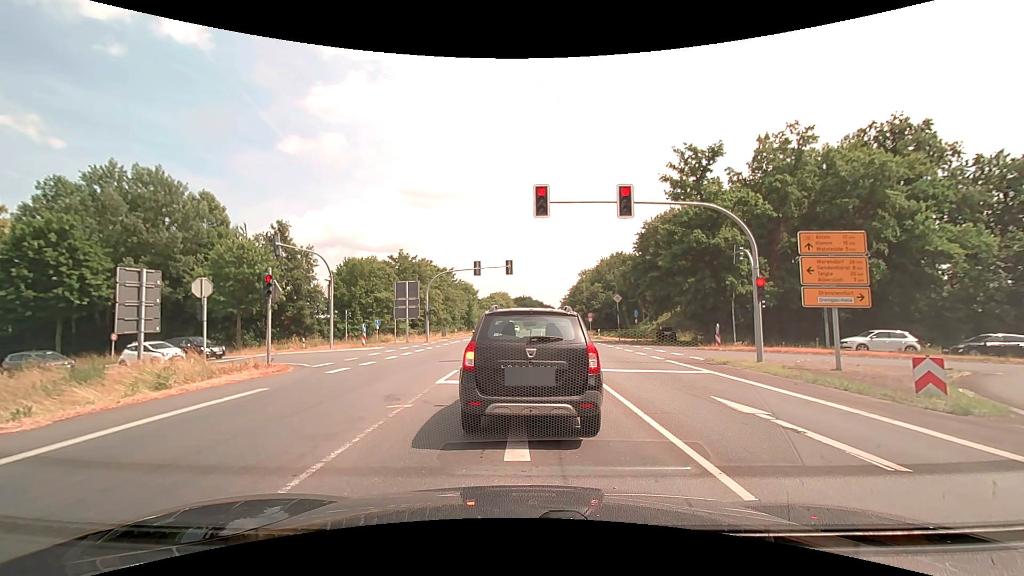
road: primary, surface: asphalt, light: Day
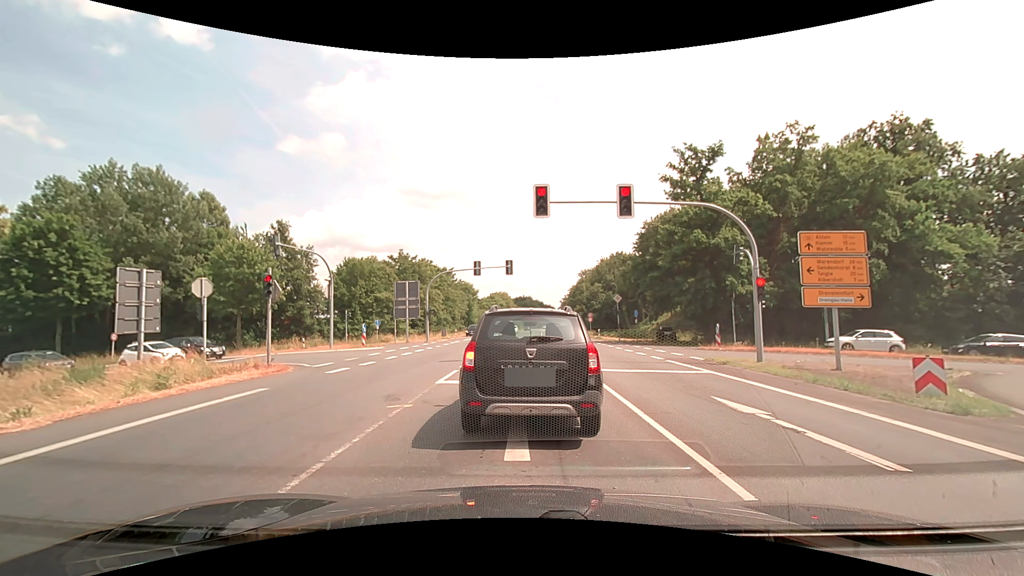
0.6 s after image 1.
(0.0, 0.0) m; 0°
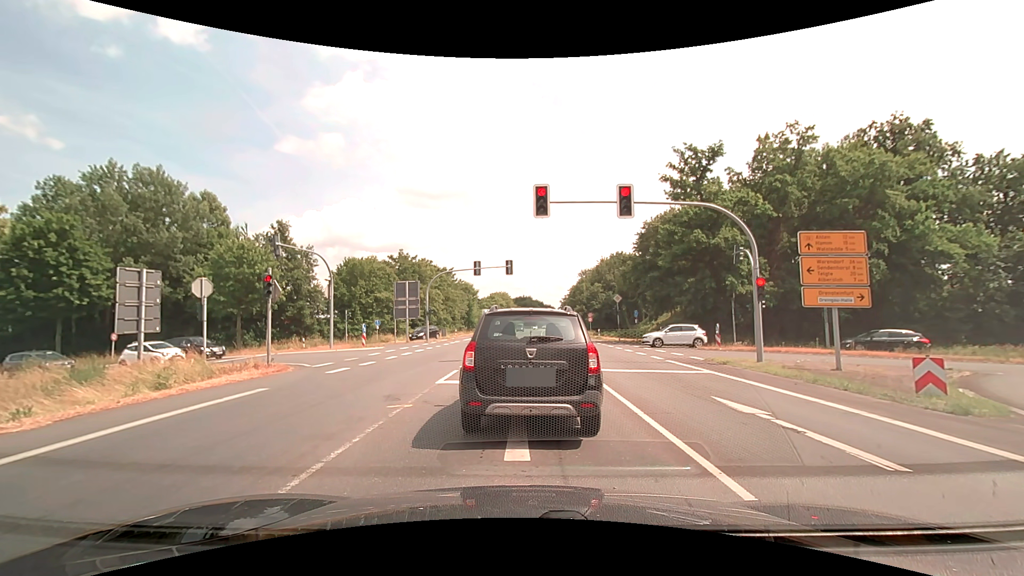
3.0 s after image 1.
(0.0, 0.0) m; 0°
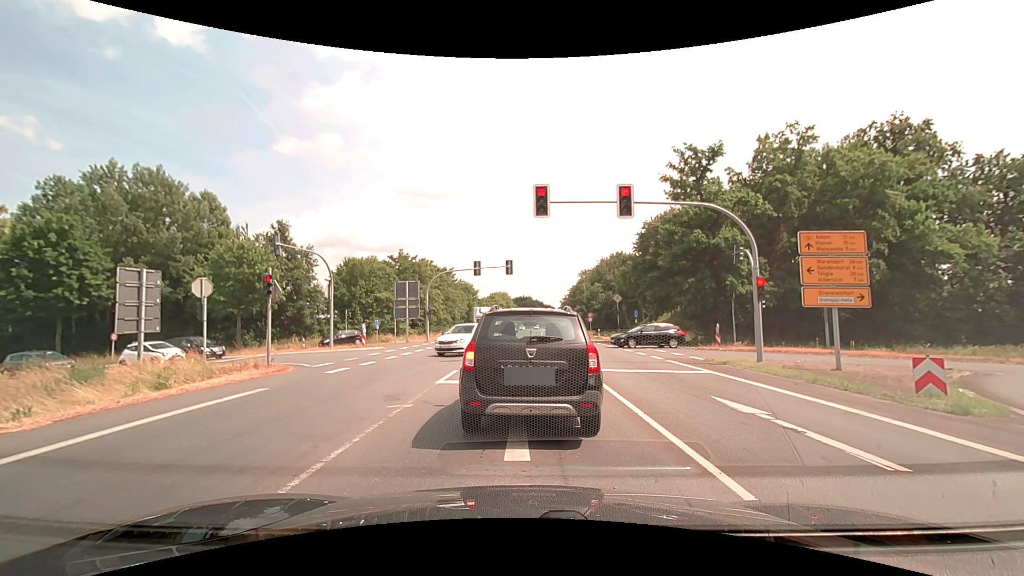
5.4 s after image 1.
(0.0, 0.0) m; 0°
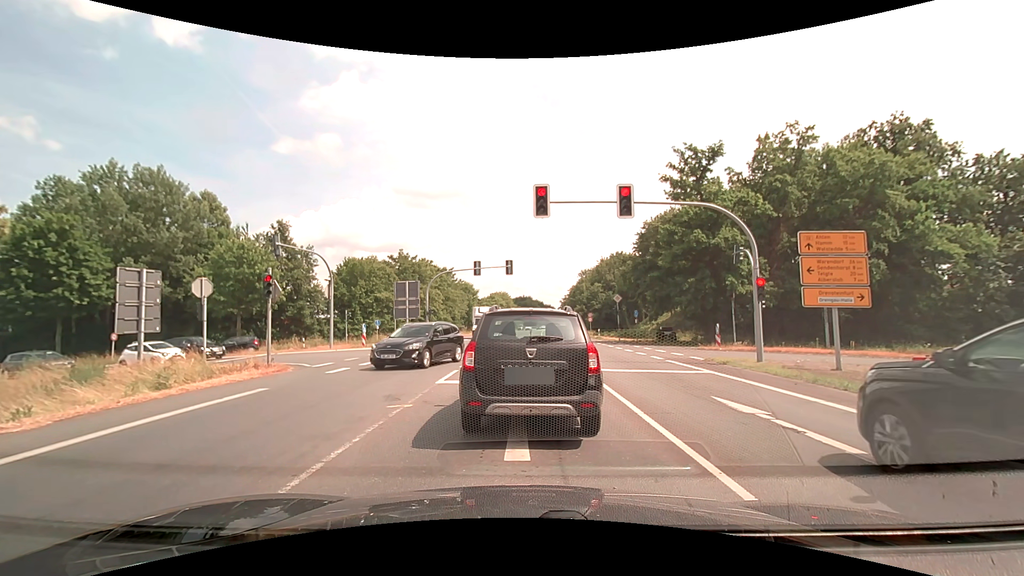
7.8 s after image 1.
(0.0, 0.0) m; 0°
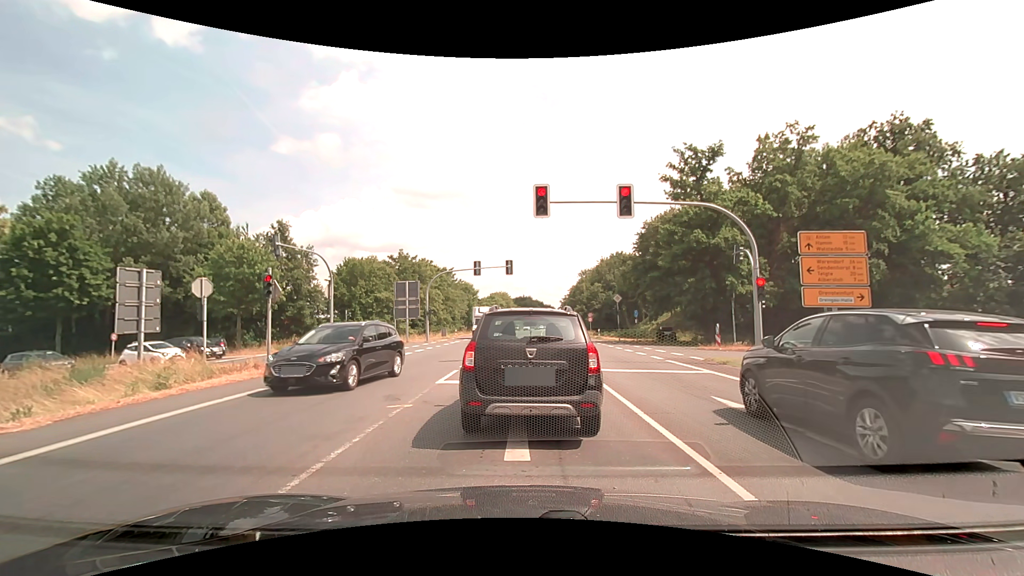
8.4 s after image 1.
(0.0, 0.0) m; 0°
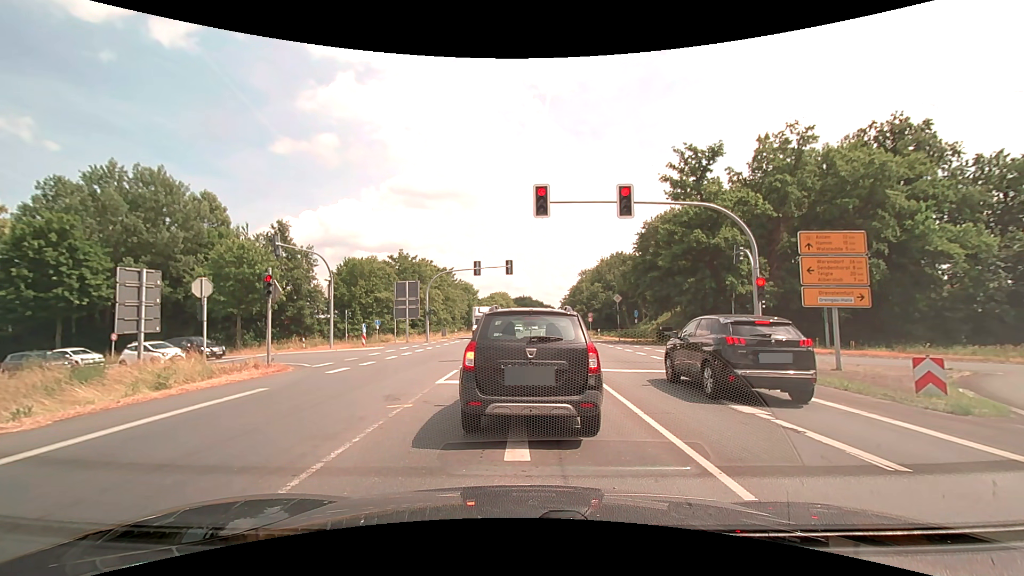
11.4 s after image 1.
(0.0, 0.0) m; 0°
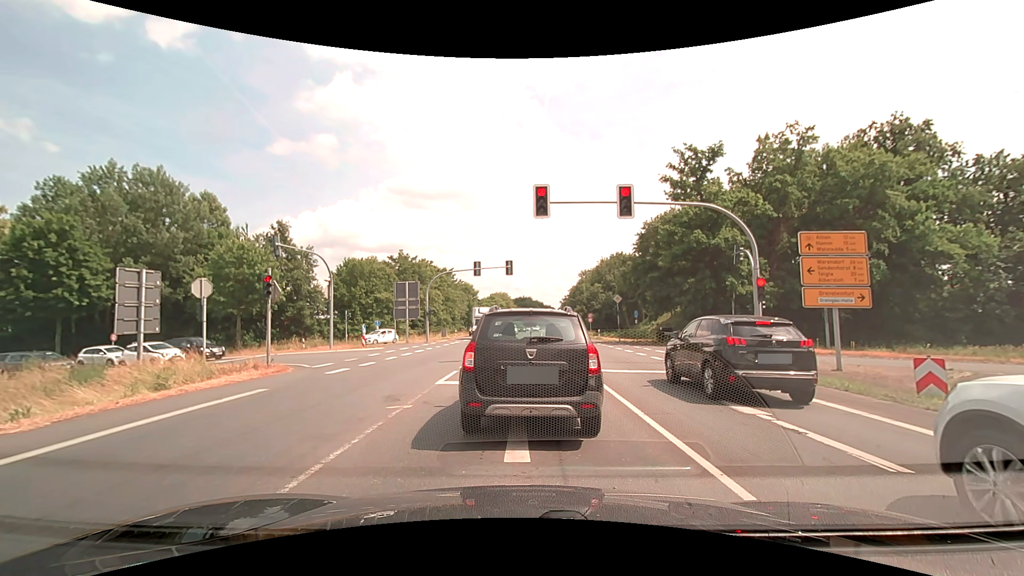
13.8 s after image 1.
(0.0, 0.0) m; 0°
